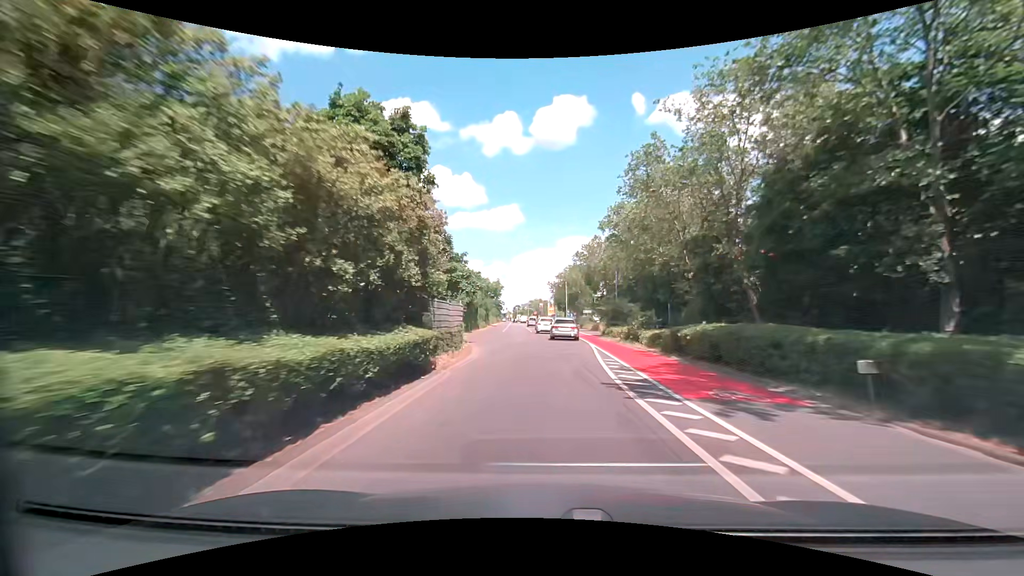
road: secondary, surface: asphalt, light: Day
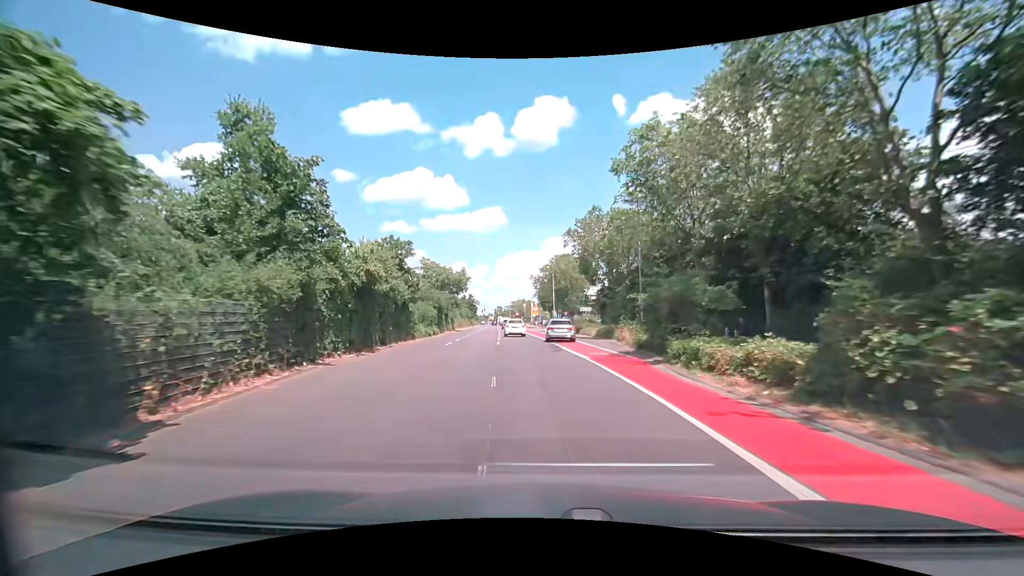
(+0.5, +23.7) m; +2°
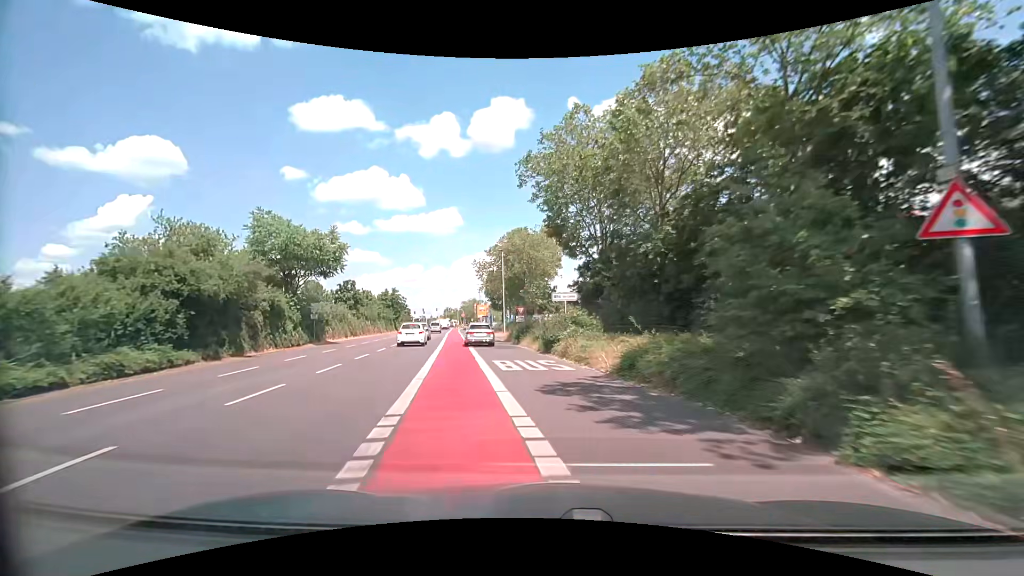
(+1.5, +31.0) m; +5°
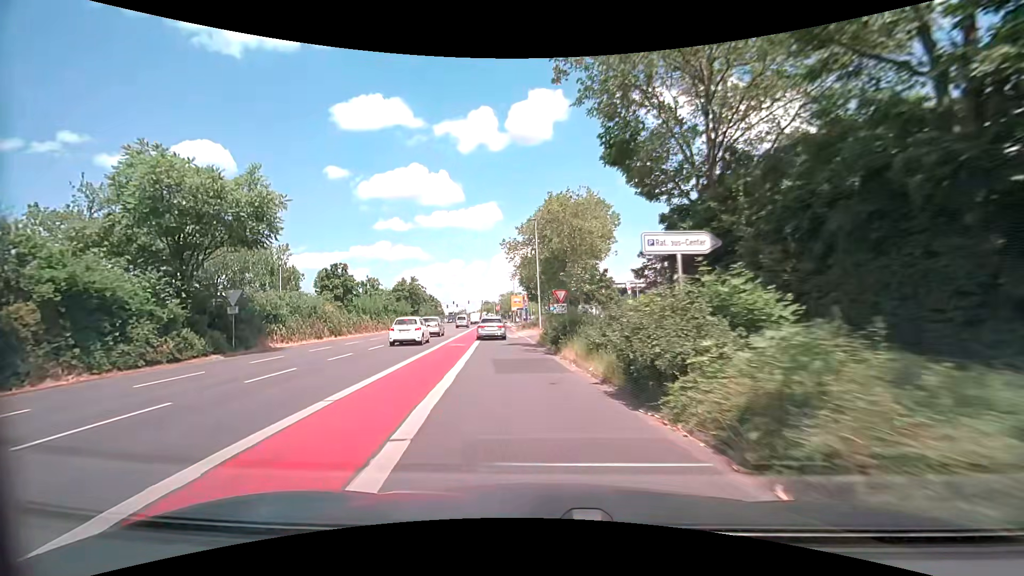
(-0.5, +15.3) m; -5°
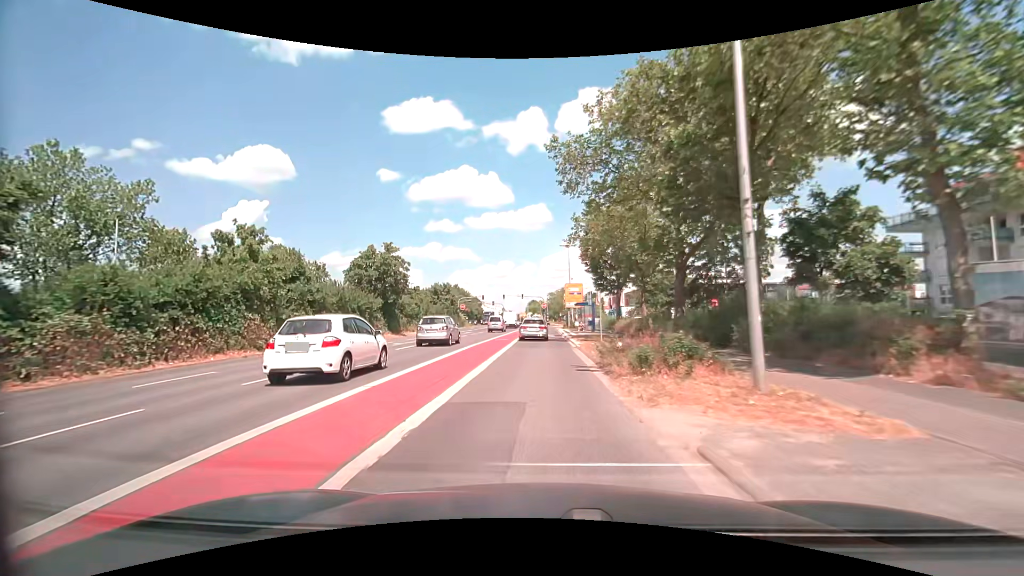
(-3.0, +37.3) m; -6°
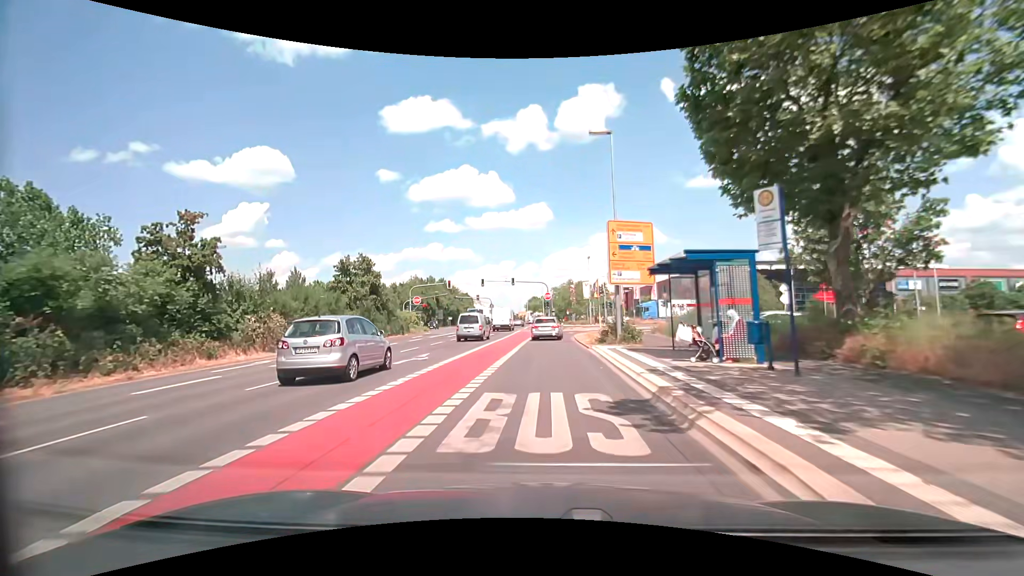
(-0.2, +36.2) m; -1°
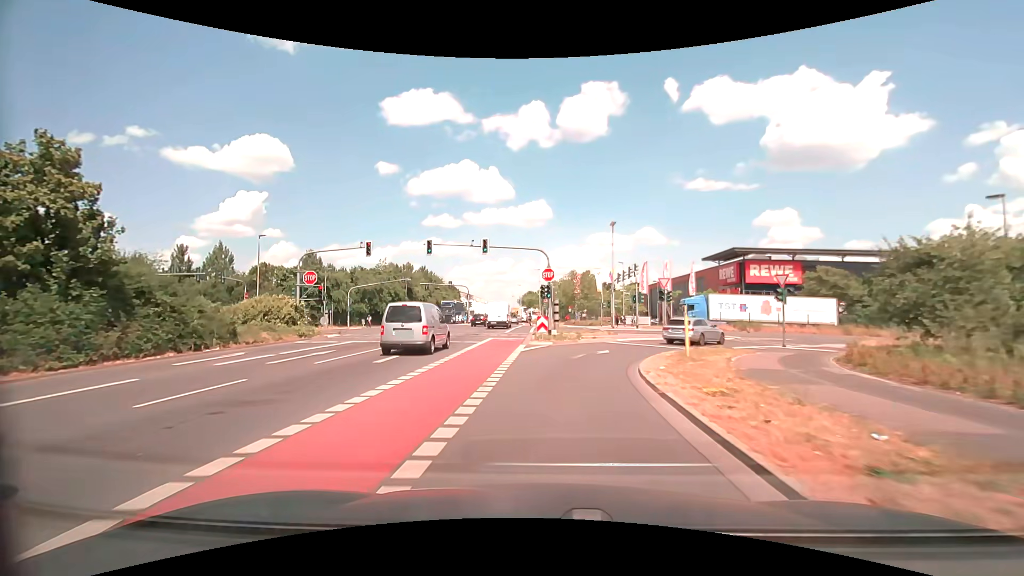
(+0.4, +26.6) m; +1°
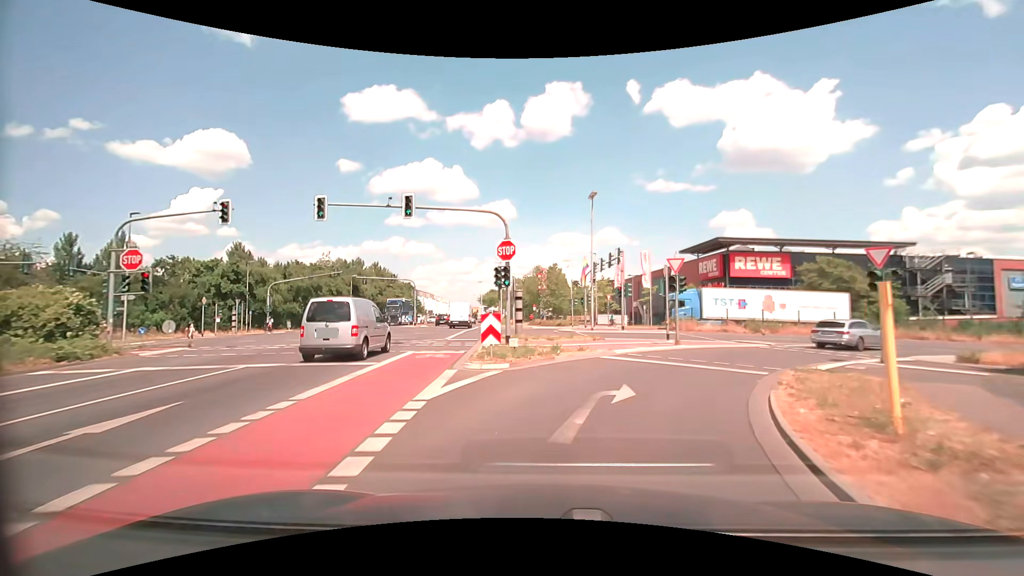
(+0.2, +10.9) m; +4°
(+1, +10) (+6, +19) (+13, +26) (+21, +31) (+31, +33) (+41, +34) (+51, +35) (+61, +35) (+71, +36) (+81, +37) m
